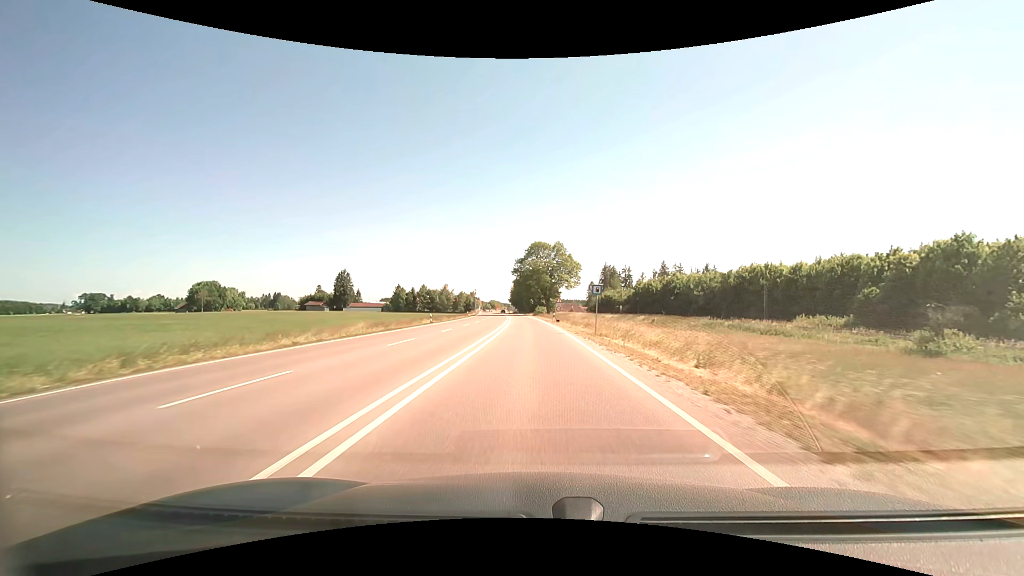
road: primary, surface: asphalt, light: Day
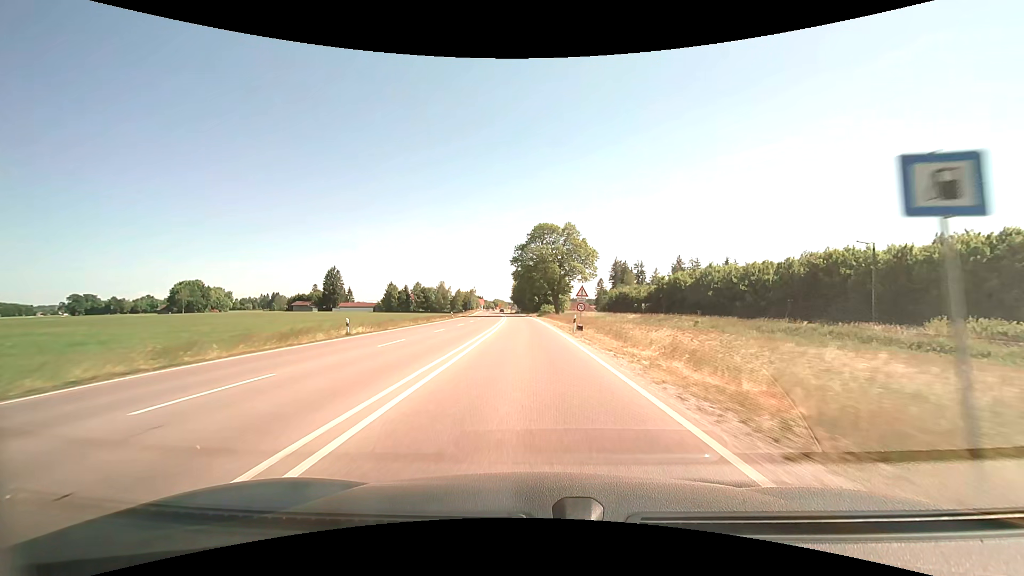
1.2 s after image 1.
(-0.1, +24.0) m; 0°
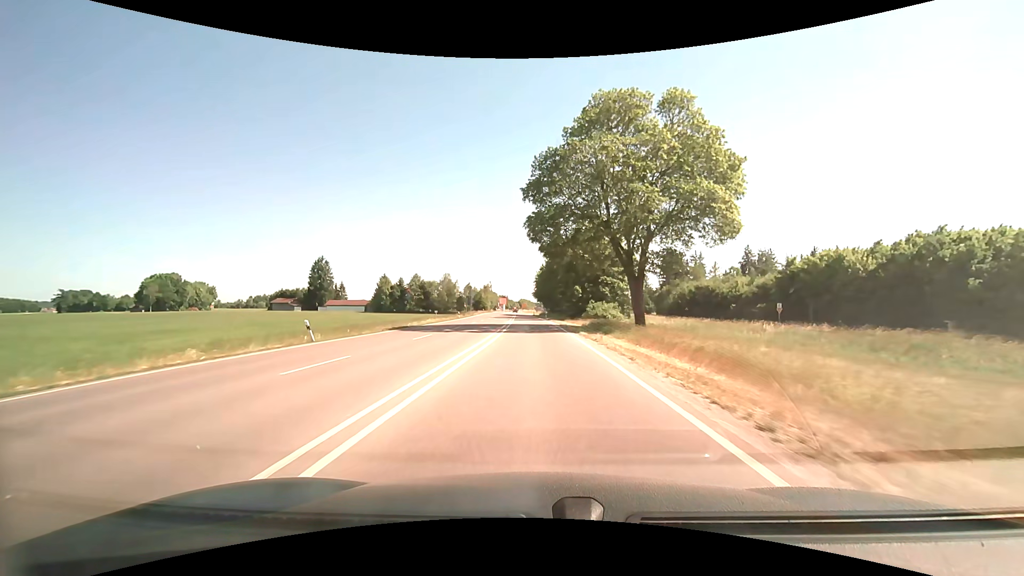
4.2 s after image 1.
(-1.9, +55.4) m; -3°
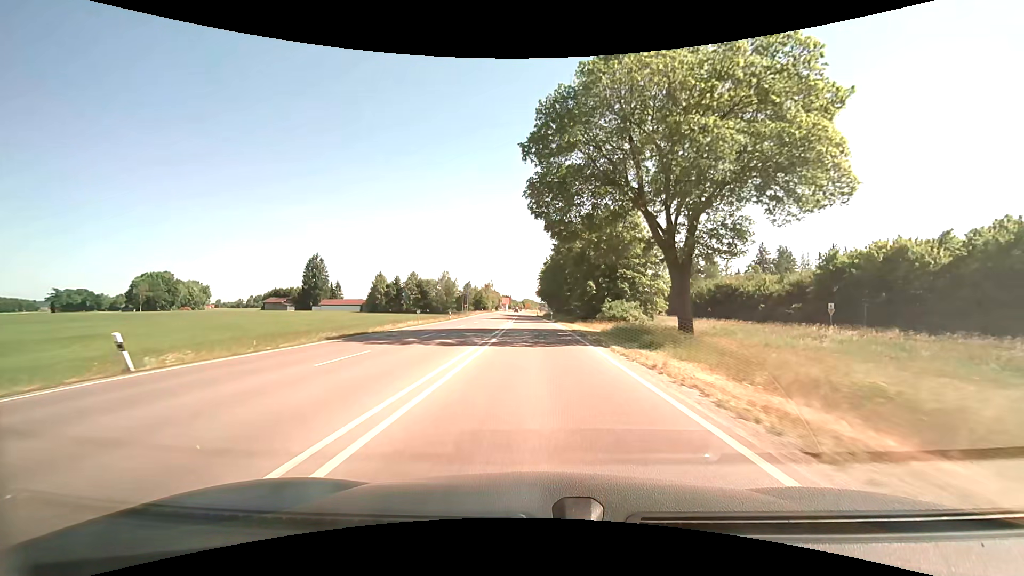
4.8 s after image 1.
(0.0, +10.4) m; 0°
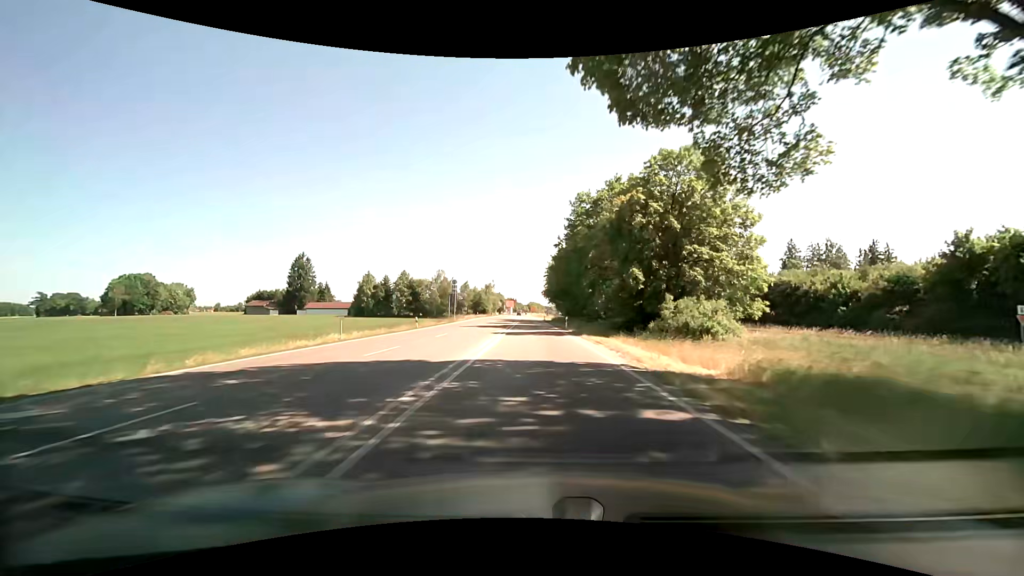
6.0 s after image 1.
(-0.1, +20.3) m; -1°
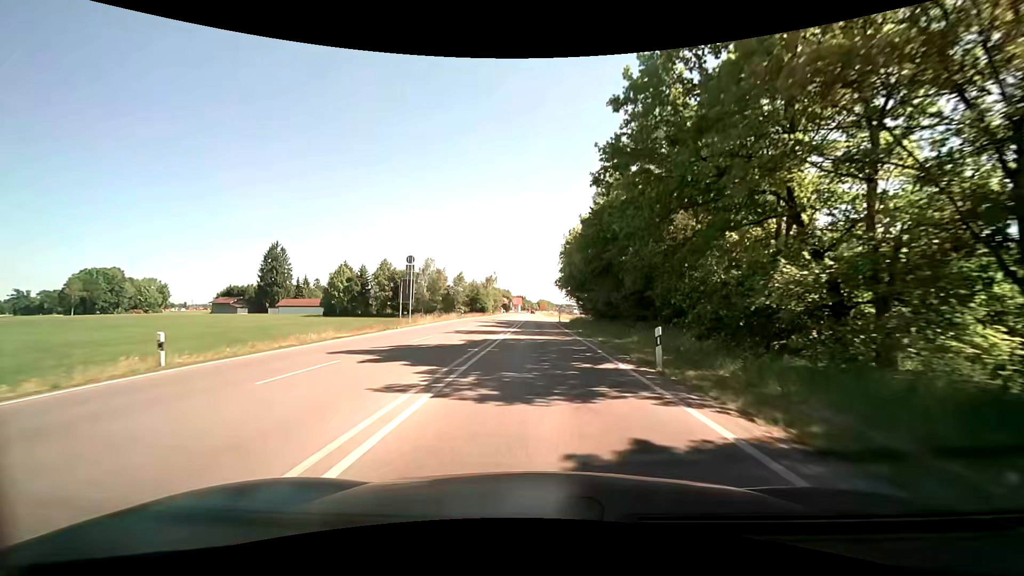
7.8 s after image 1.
(-0.5, +30.1) m; -2°
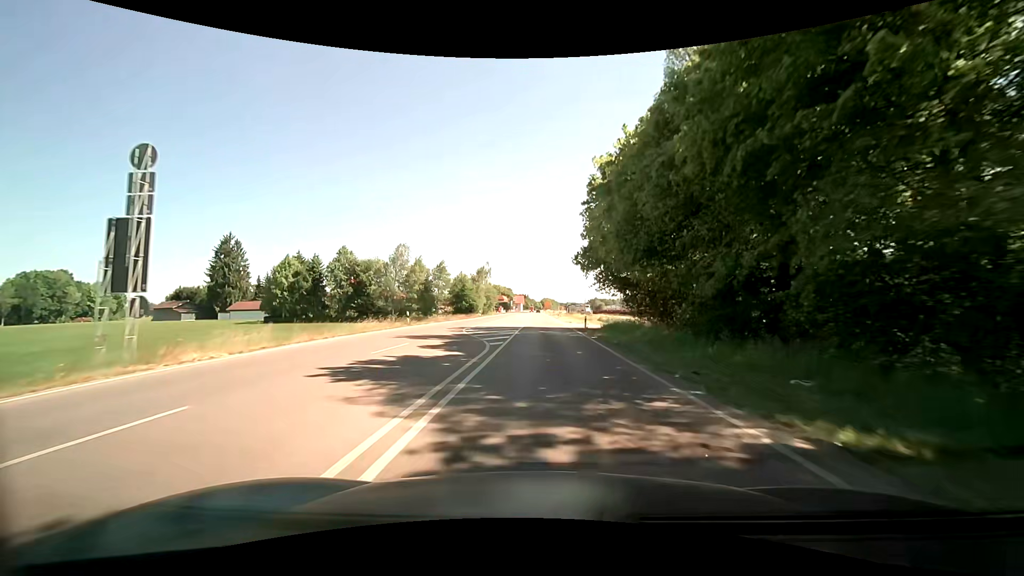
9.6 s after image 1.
(+0.3, +30.1) m; +1°
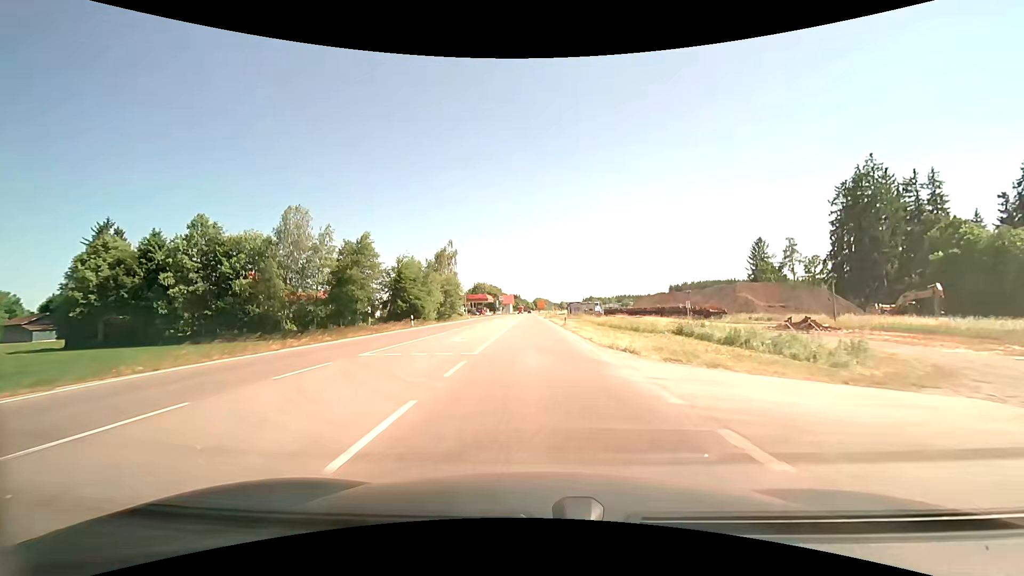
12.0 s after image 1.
(-0.1, +40.2) m; 0°
(0, +10) (0, +20) (0, +30) (0, +40) (0, +50) (0, +60) (0, +70) (0, +80) (0, +90) (0, +100) m
